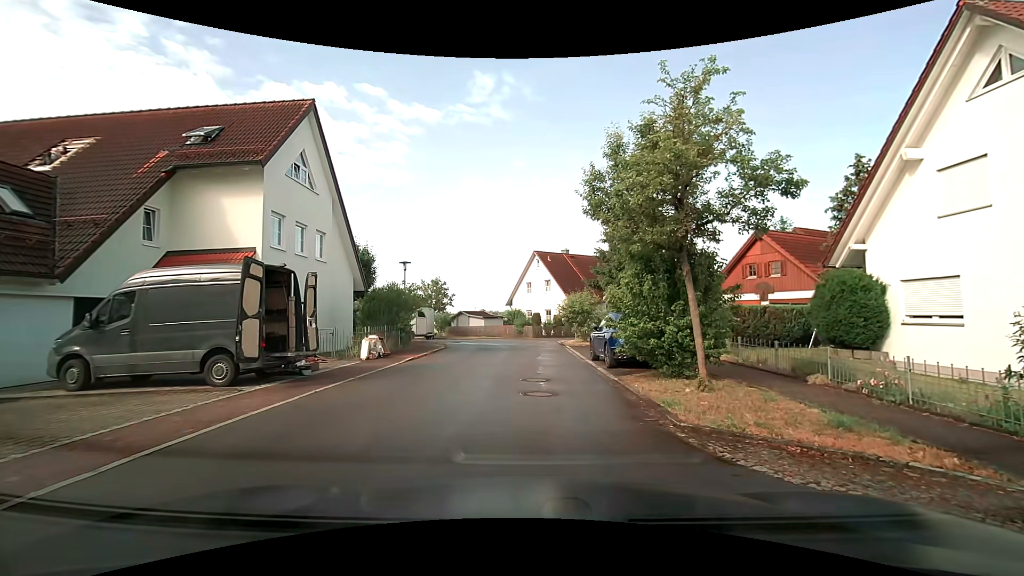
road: residential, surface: asphalt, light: Day
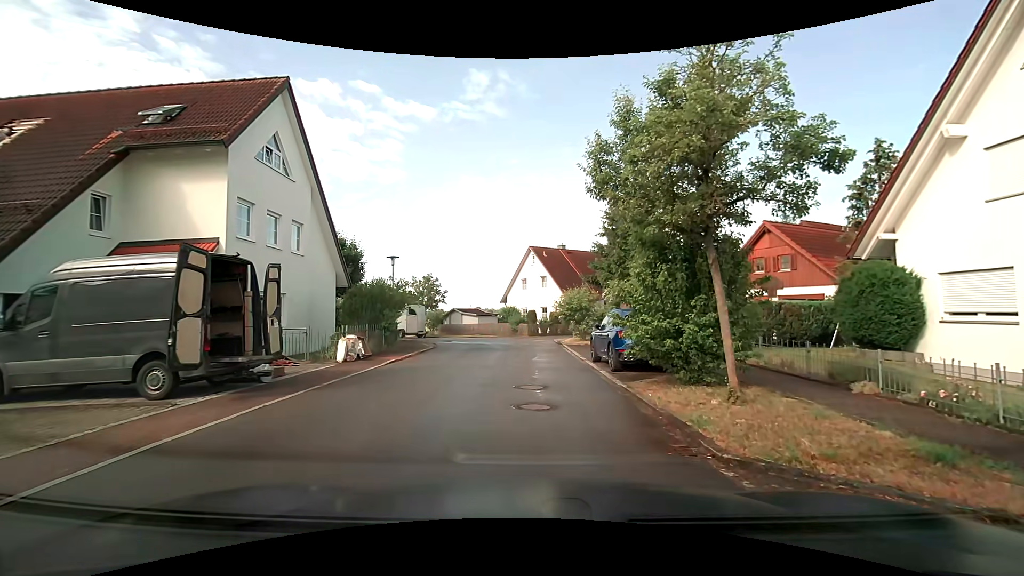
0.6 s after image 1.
(0.0, +1.7) m; 0°
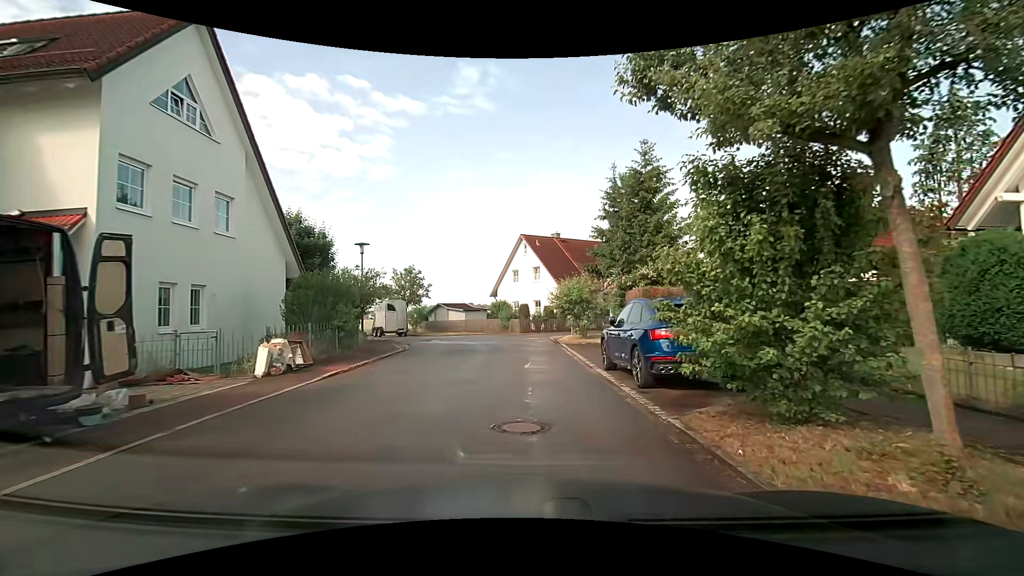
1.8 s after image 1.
(0.0, +4.1) m; +1°
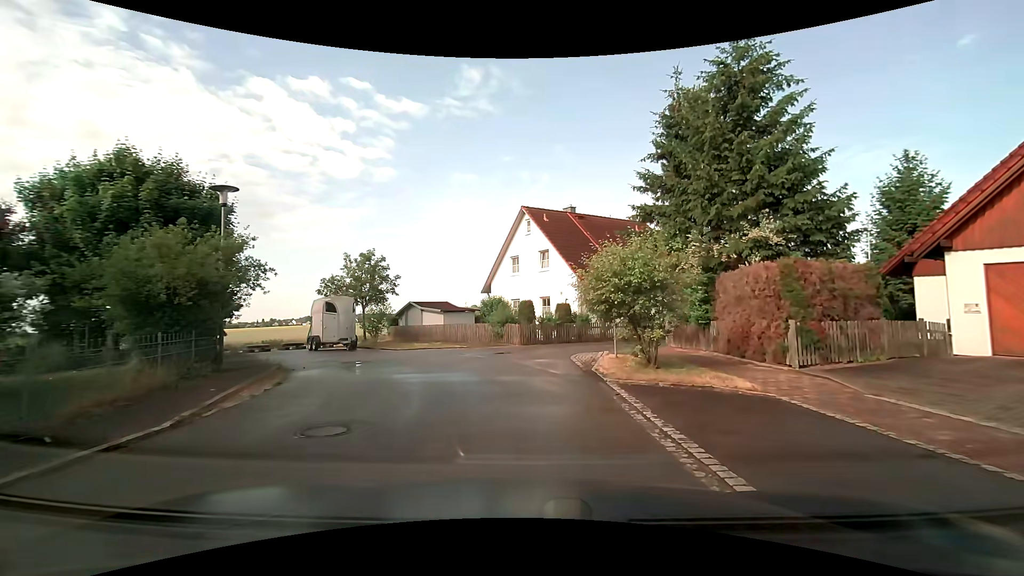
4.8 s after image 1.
(+0.1, +12.0) m; 0°
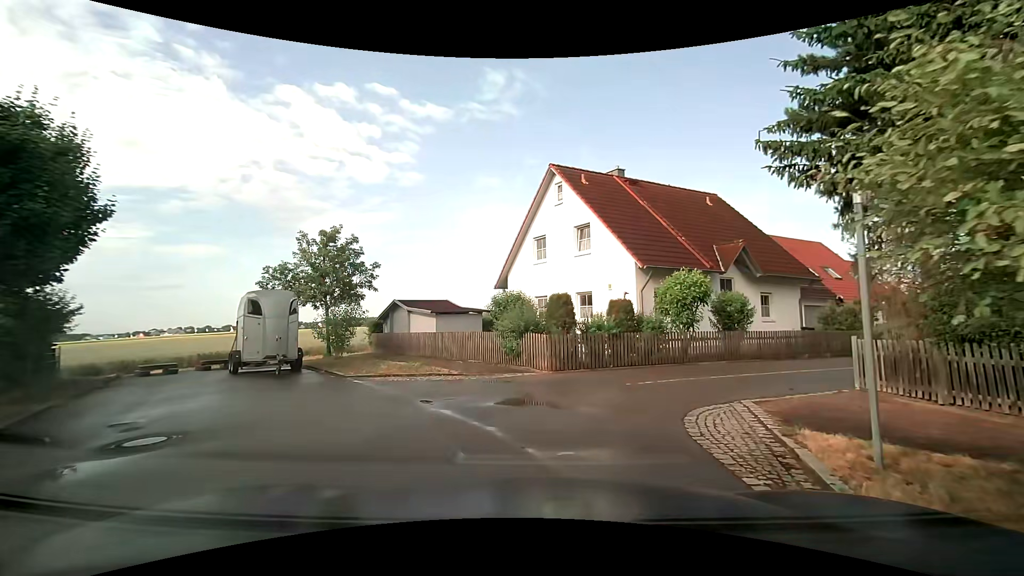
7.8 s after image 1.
(-0.1, +9.2) m; -1°
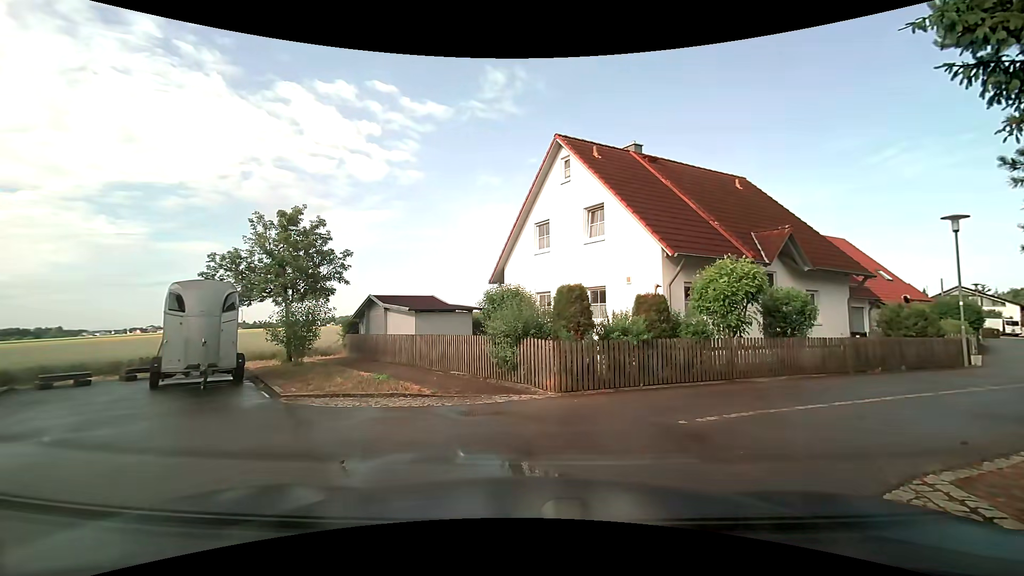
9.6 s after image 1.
(-0.1, +3.5) m; -2°
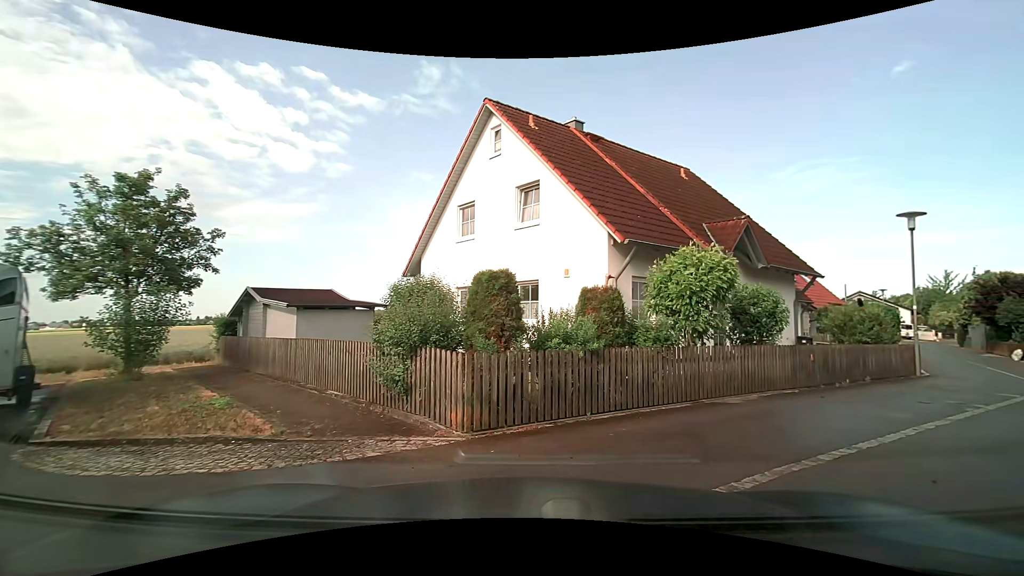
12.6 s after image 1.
(0.0, +3.1) m; +8°
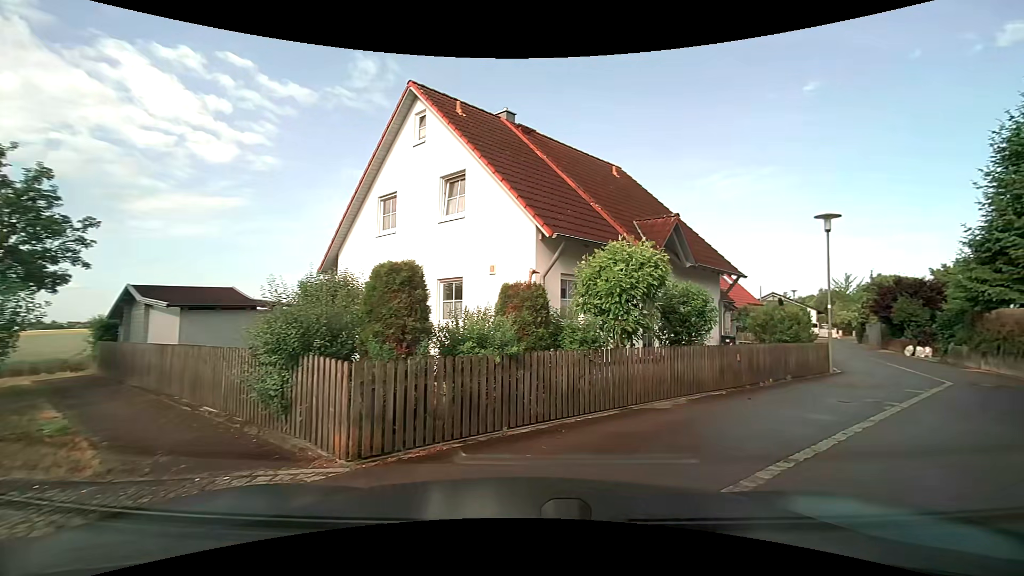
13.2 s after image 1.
(0.0, +1.0) m; +5°
